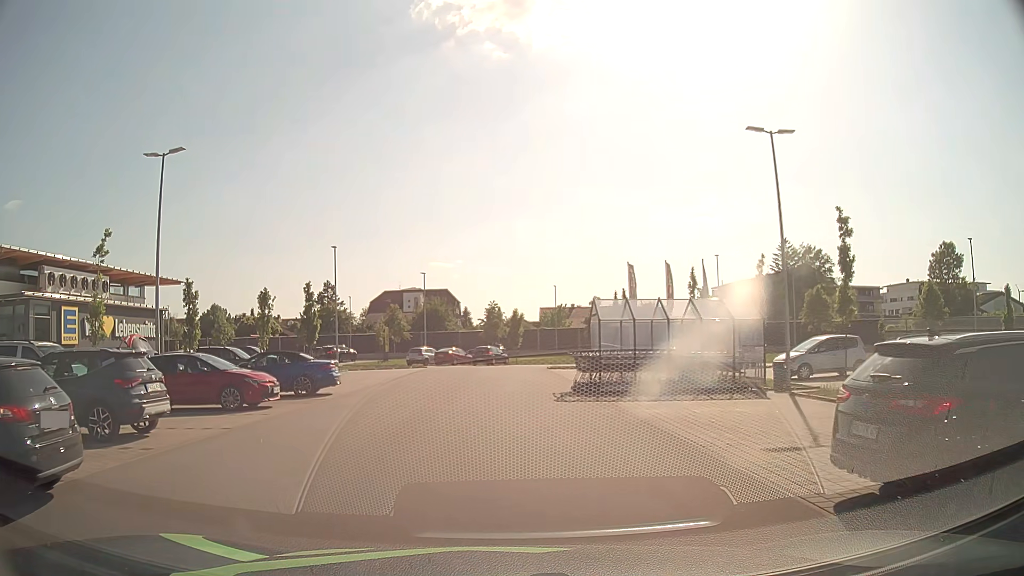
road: service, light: Day
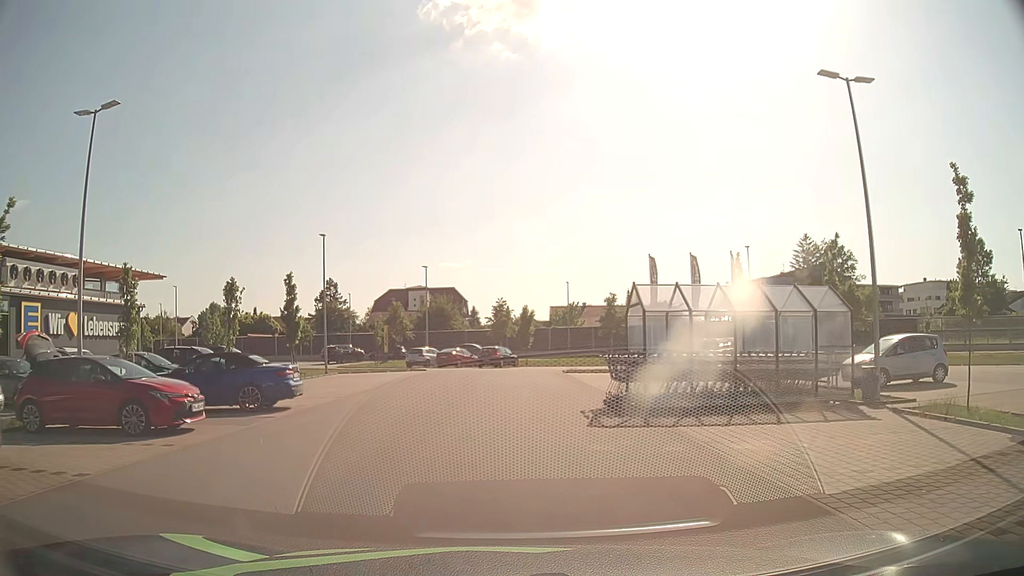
(0.0, +5.1) m; -1°
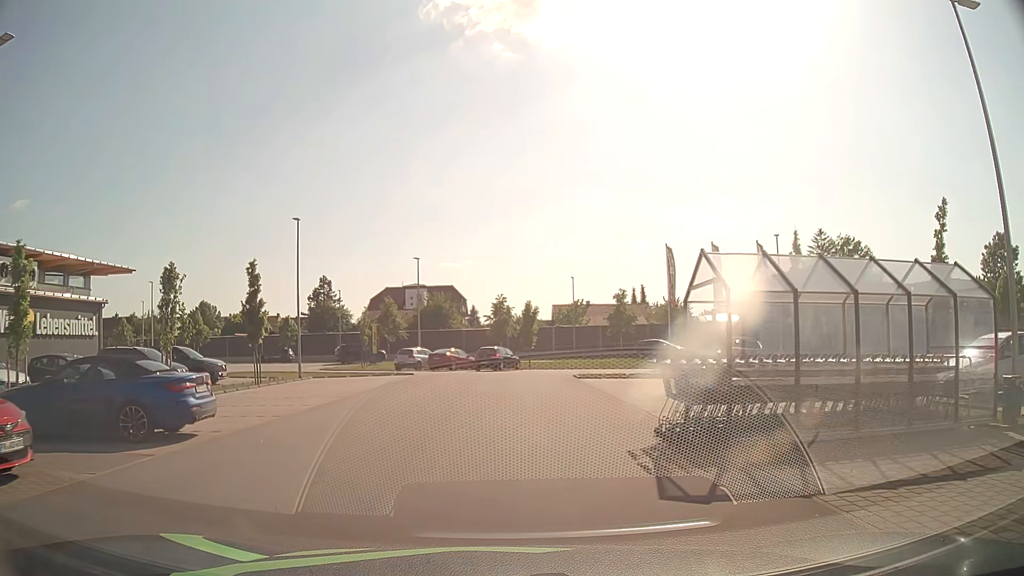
(0.0, +5.4) m; +1°
(0, +10) (0, +20) (0, +30) (-4, +39) (-13, +44) (-16, +53) (-10, +60) (0, +58) (+8, +53) (+17, +48) m
